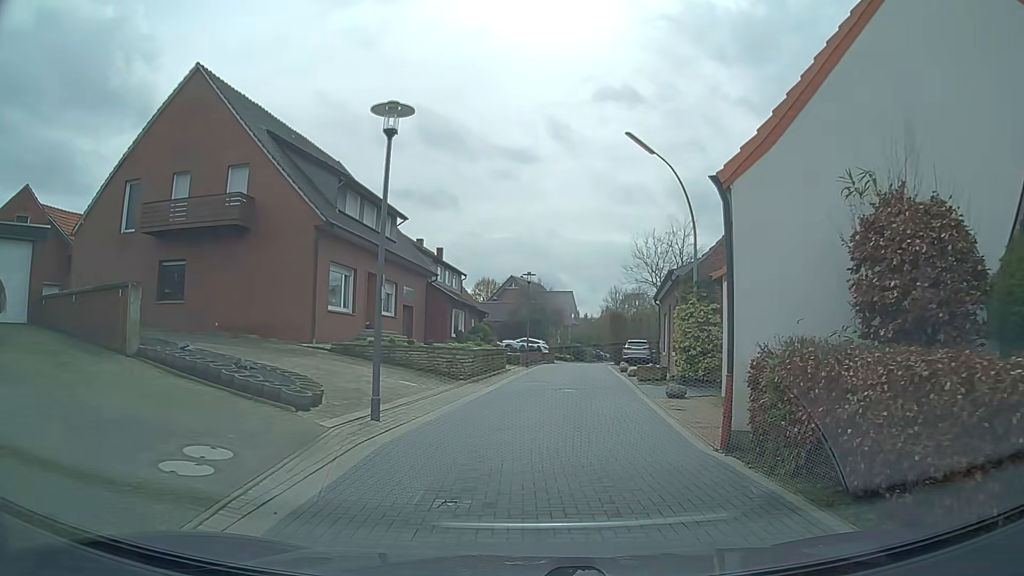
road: residential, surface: paving_stones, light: Day
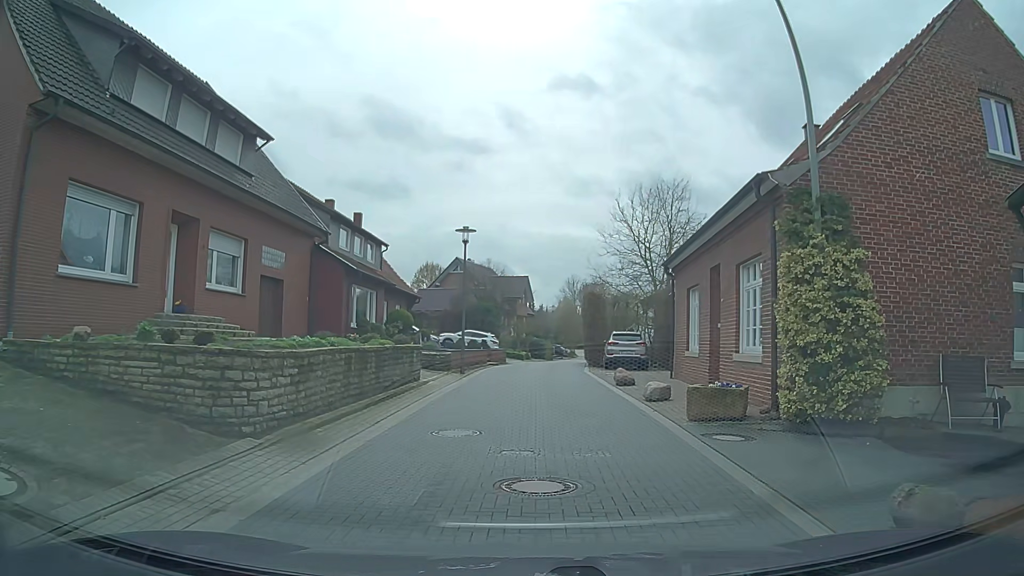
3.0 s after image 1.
(+0.6, +13.3) m; +4°
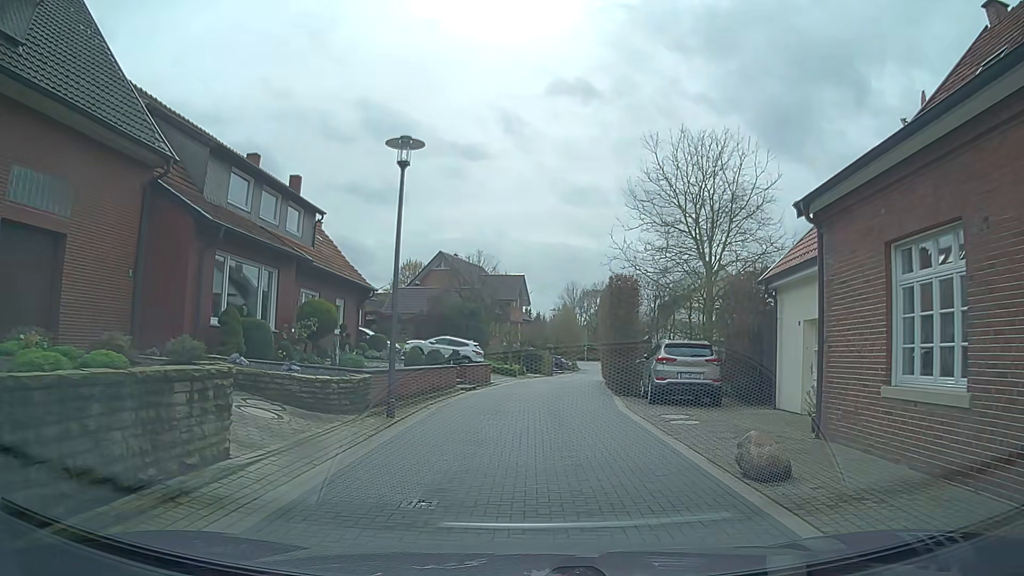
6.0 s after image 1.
(+0.2, +12.1) m; 0°
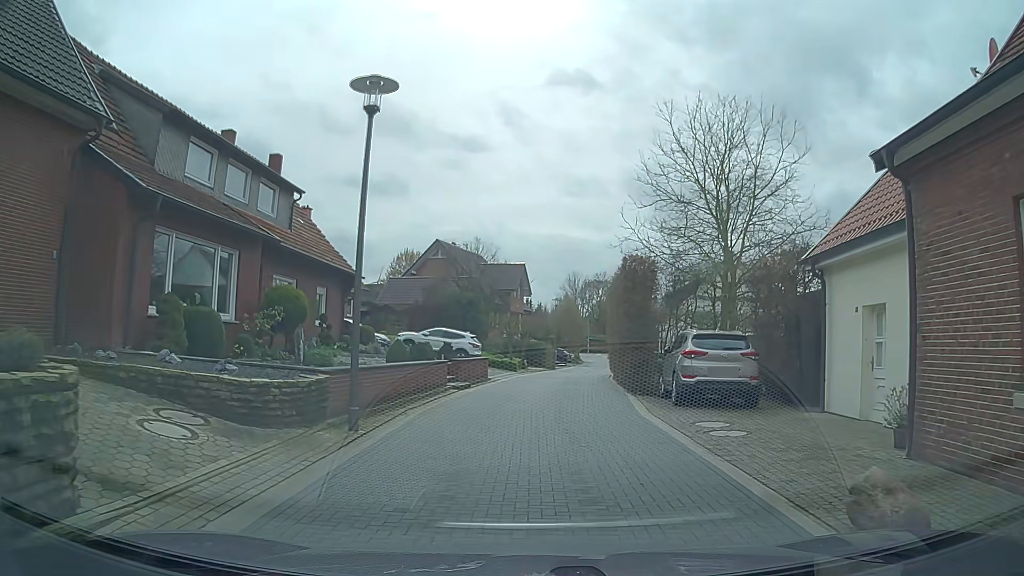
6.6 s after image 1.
(0.0, +2.8) m; +1°
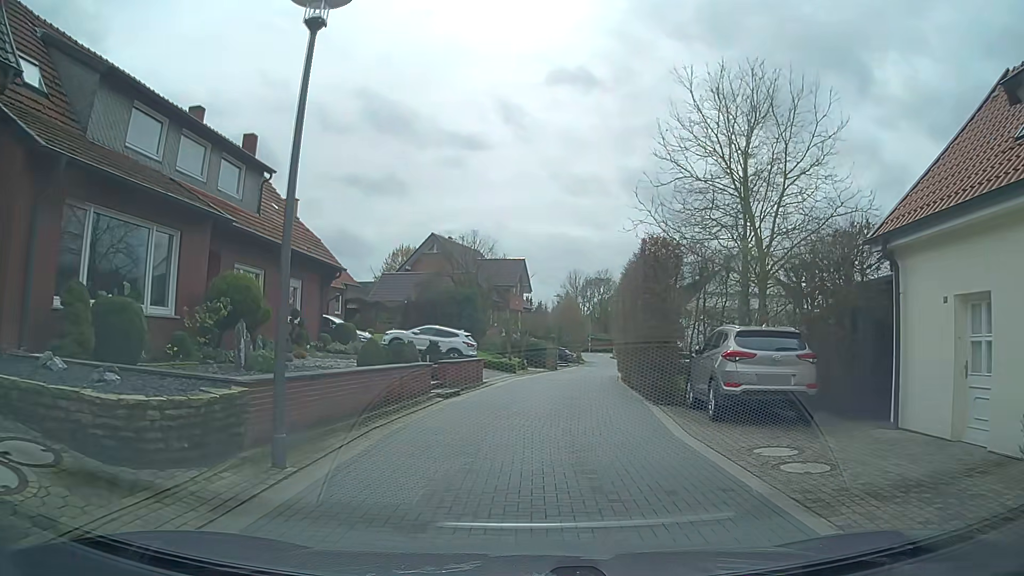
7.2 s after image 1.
(0.0, +3.1) m; 0°
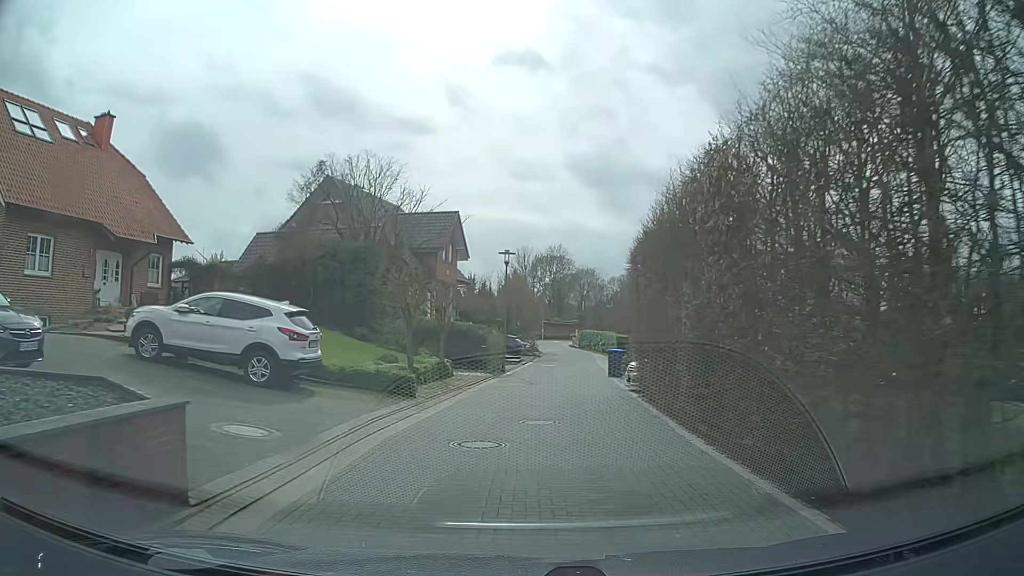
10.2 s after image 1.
(+0.6, +18.2) m; +5°
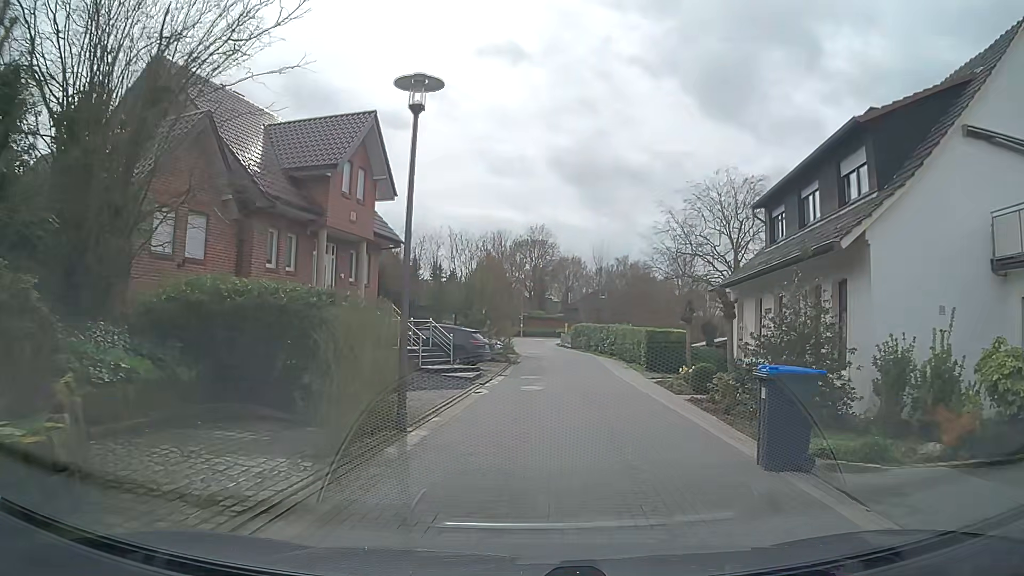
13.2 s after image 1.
(+0.2, +19.7) m; +1°
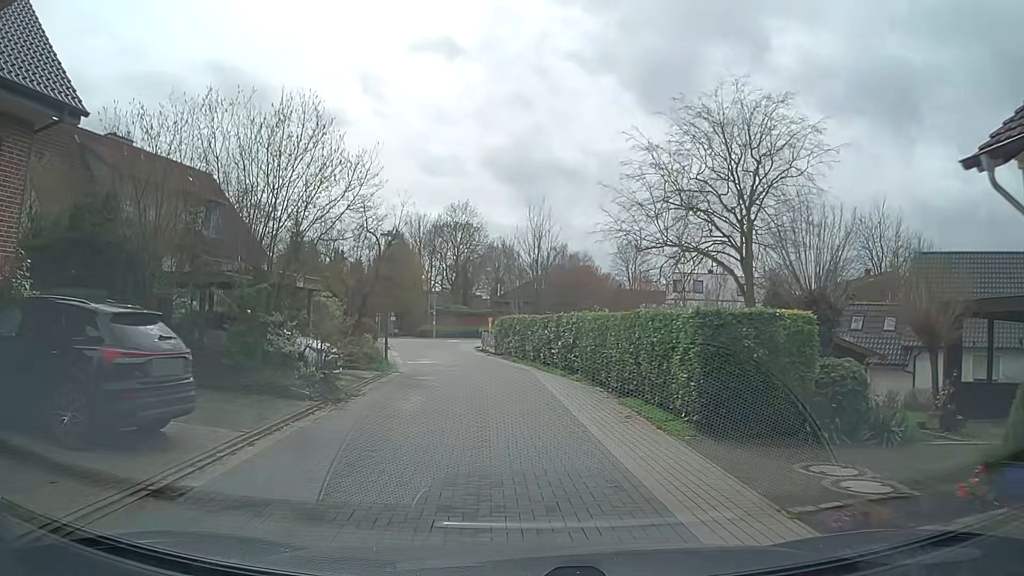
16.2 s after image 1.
(+1.7, +19.2) m; +7°
(0, +10) (-1, +20) (-3, +30) (-5, +40) (-7, +49) (-12, +58) (-21, +60) (-31, +60) (-41, +60) (-51, +61) m
